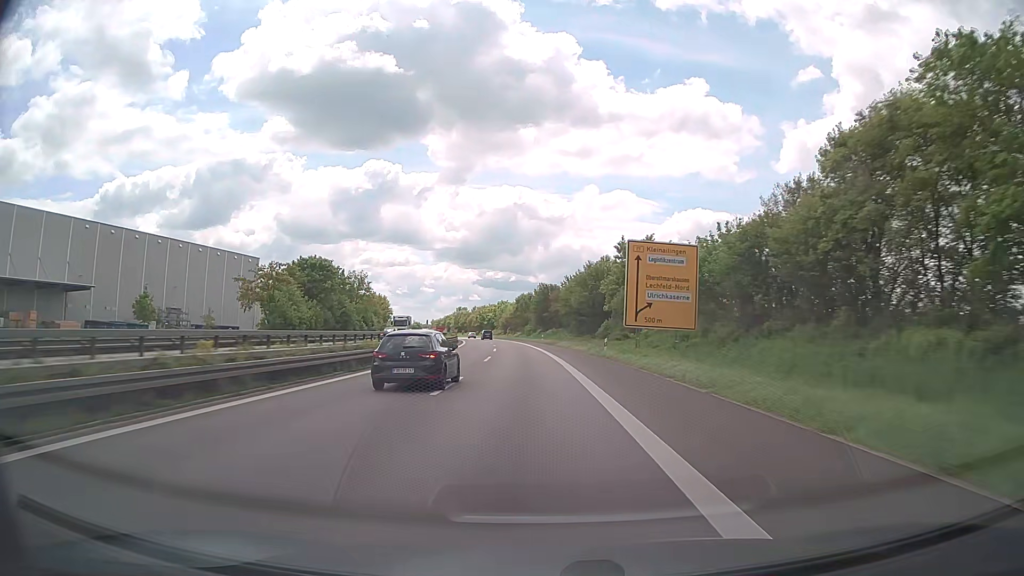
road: trunk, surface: asphalt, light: Day
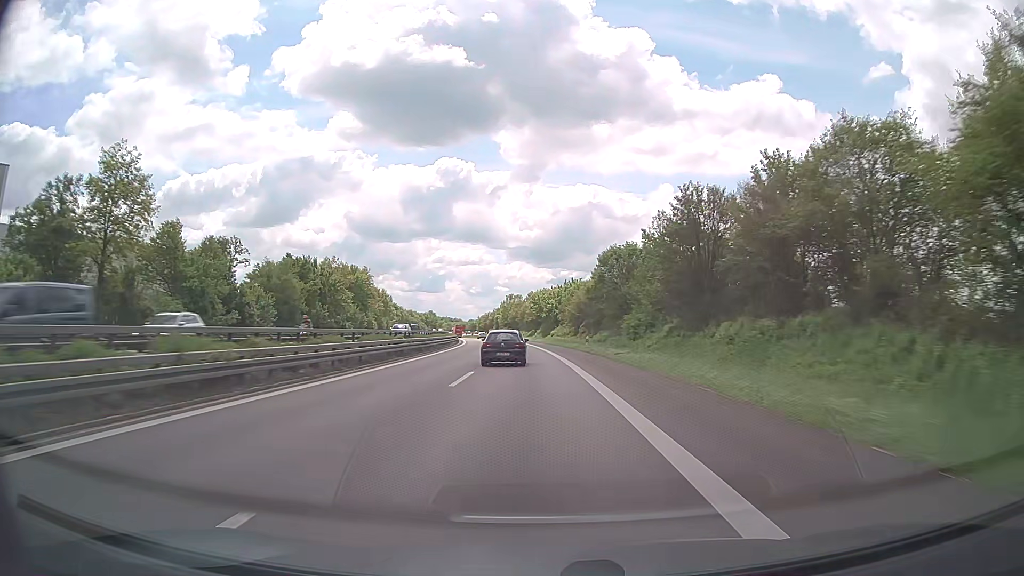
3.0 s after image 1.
(-4.8, +88.5) m; -6°
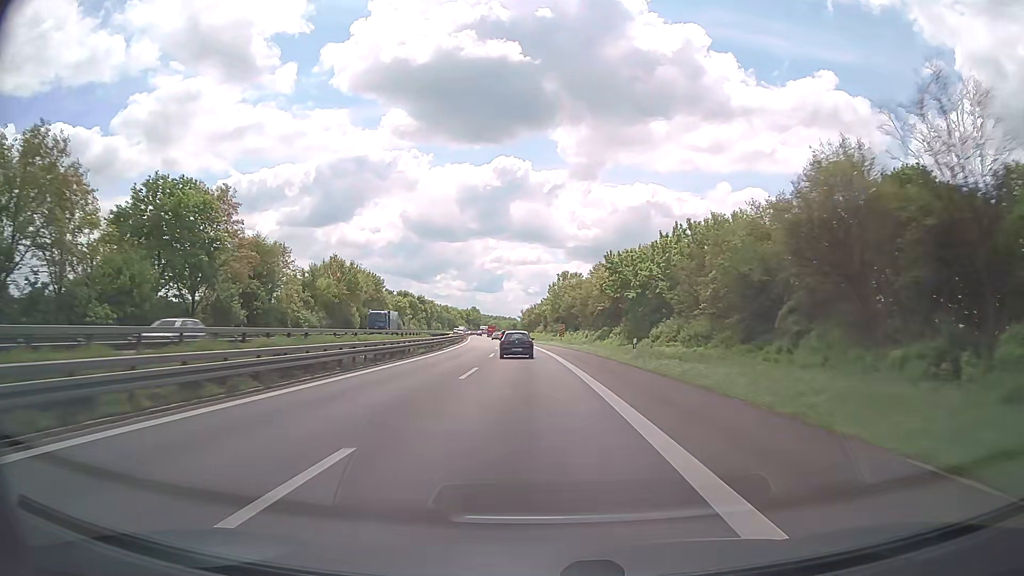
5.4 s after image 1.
(-2.6, +69.4) m; -5°
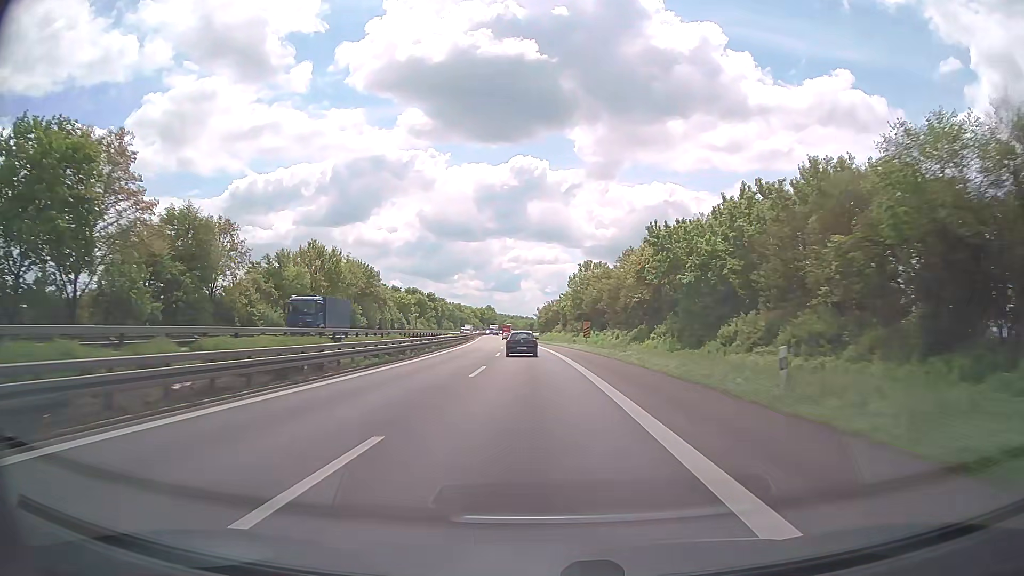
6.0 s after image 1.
(-0.3, +17.2) m; -2°
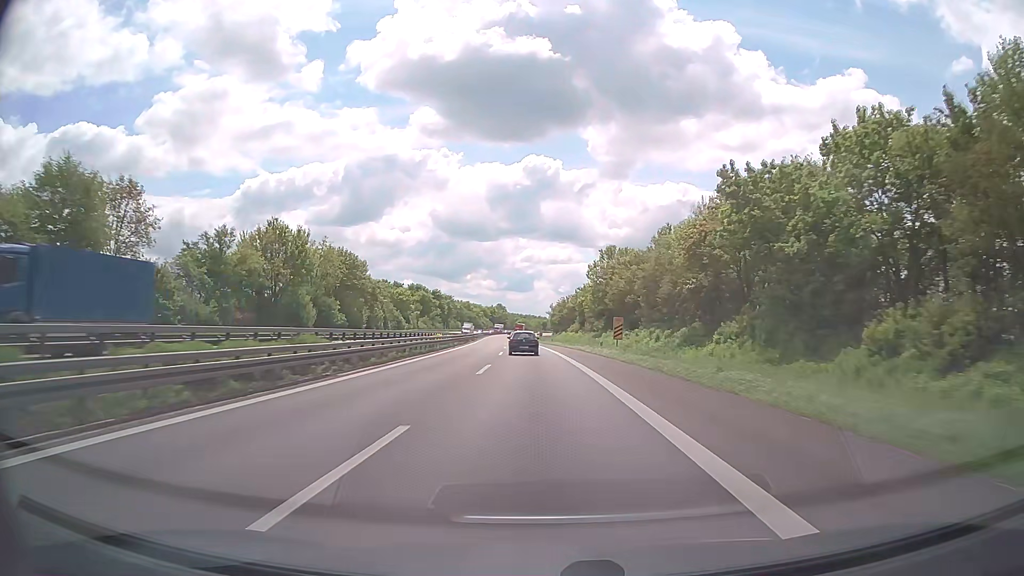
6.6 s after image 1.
(-0.2, +17.1) m; -1°
(0, +10) (0, +20) (0, +30) (-1, +40) (-1, +50) (-2, +60) (-2, +70) (-3, +80) (-3, +90) (-4, +100) m
